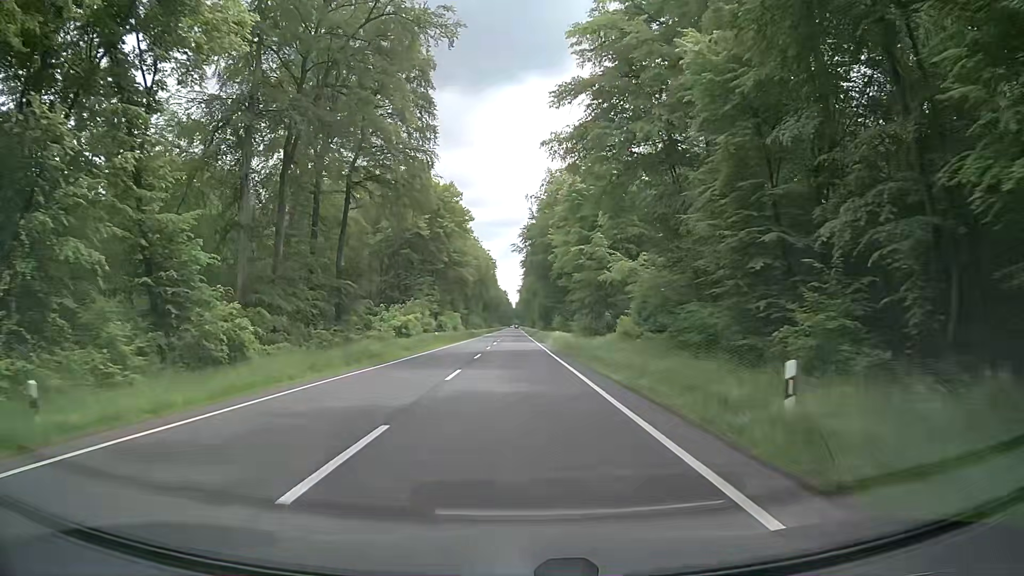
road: primary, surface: asphalt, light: Day
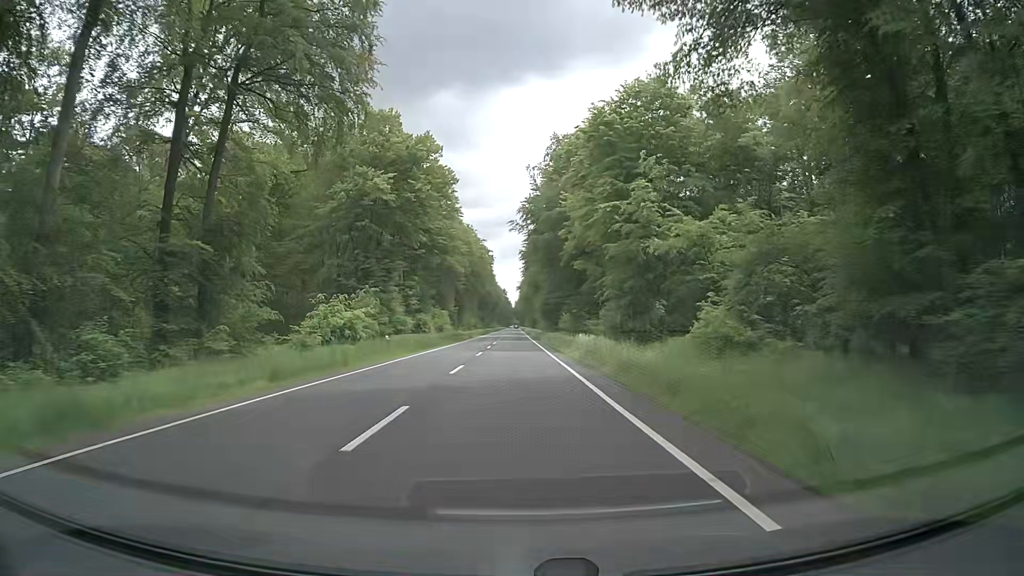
(0.0, +22.1) m; +1°
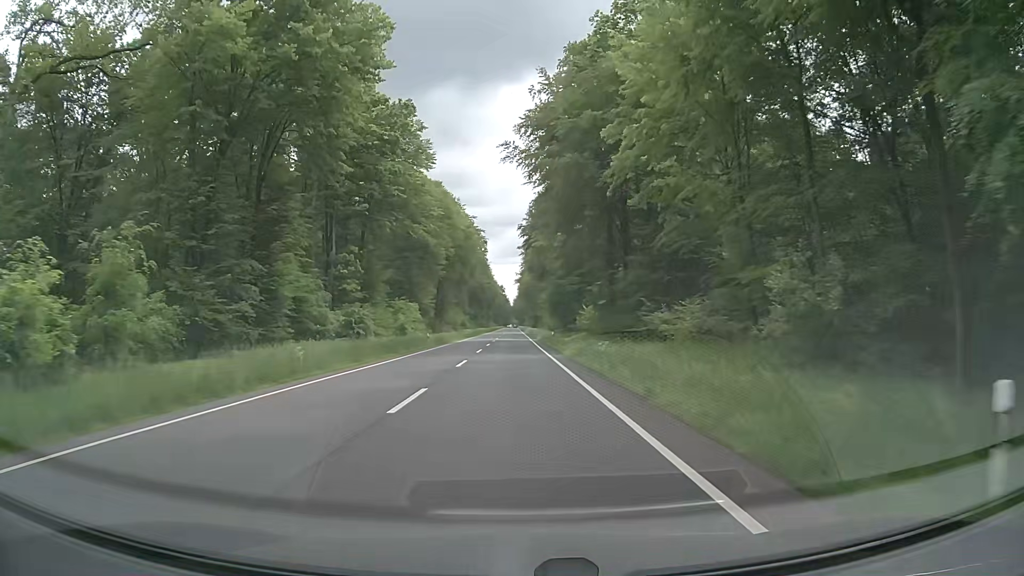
(-0.3, +33.2) m; 0°
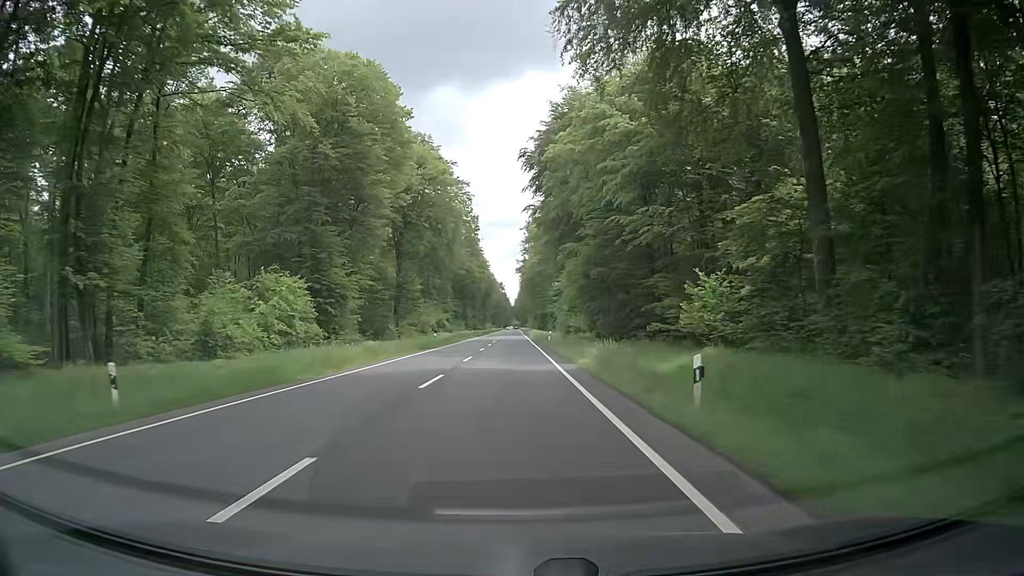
(-0.2, +44.4) m; 0°
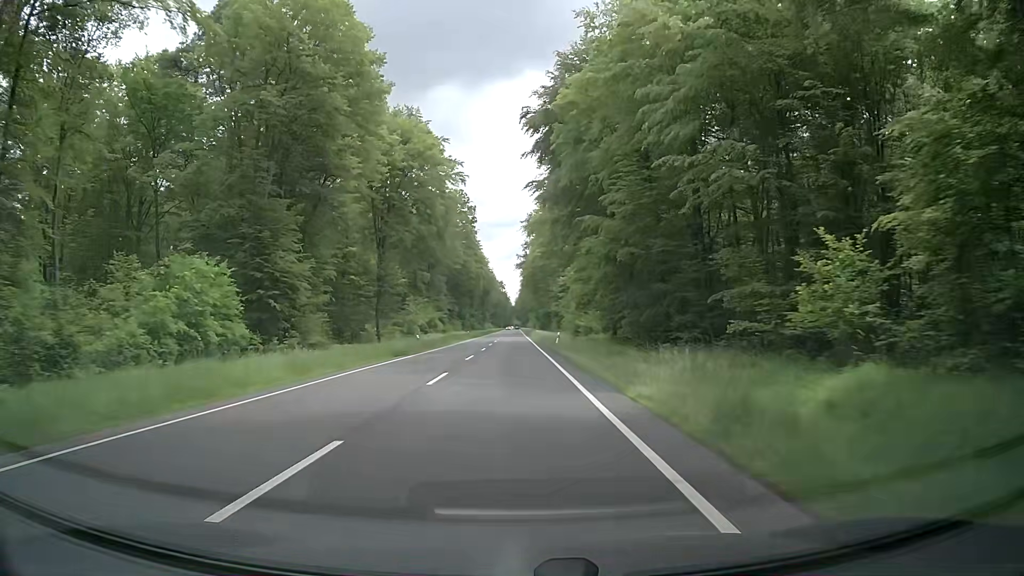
(+0.1, +11.1) m; +1°
